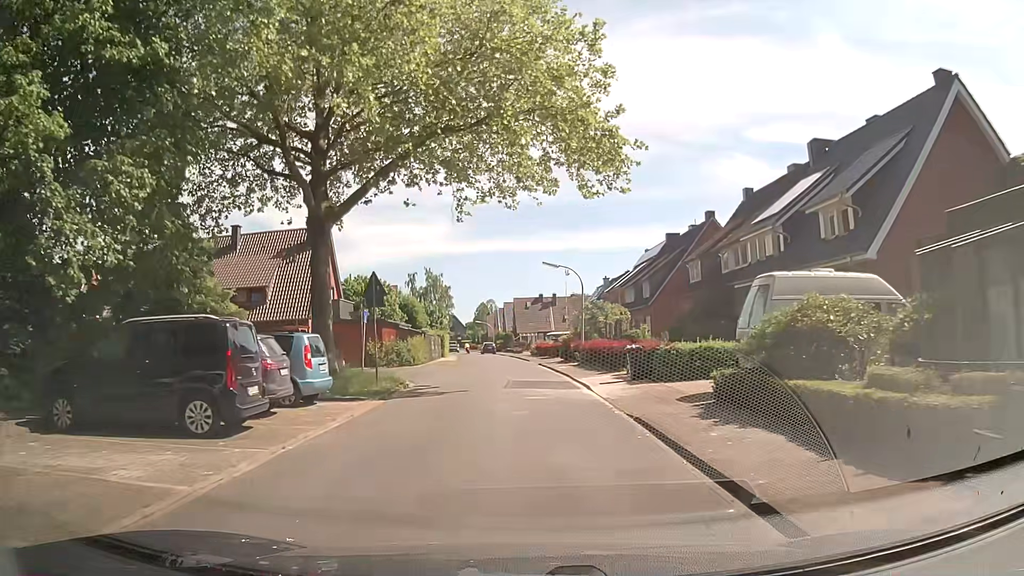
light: Day
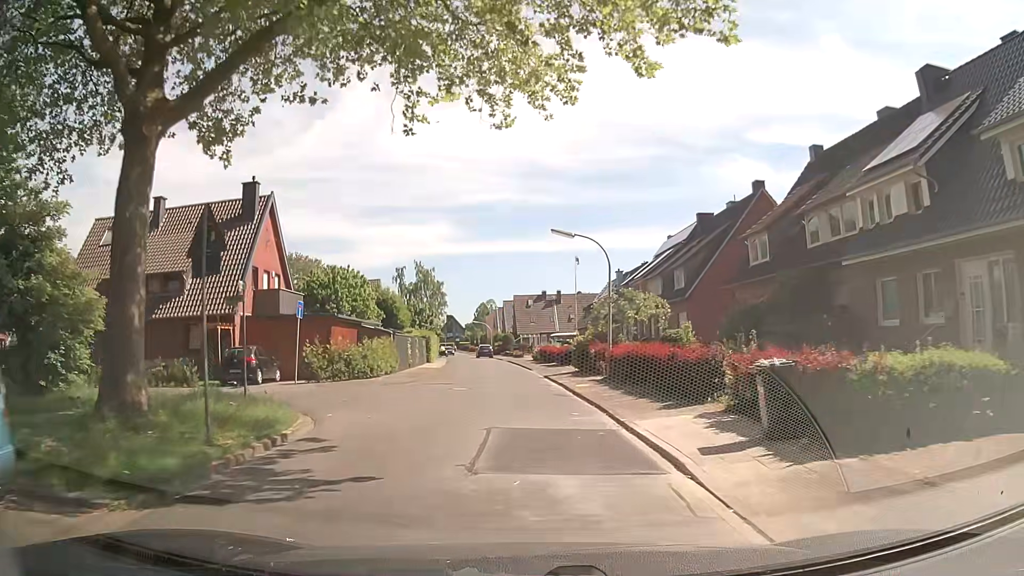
(-0.2, +10.8) m; 0°
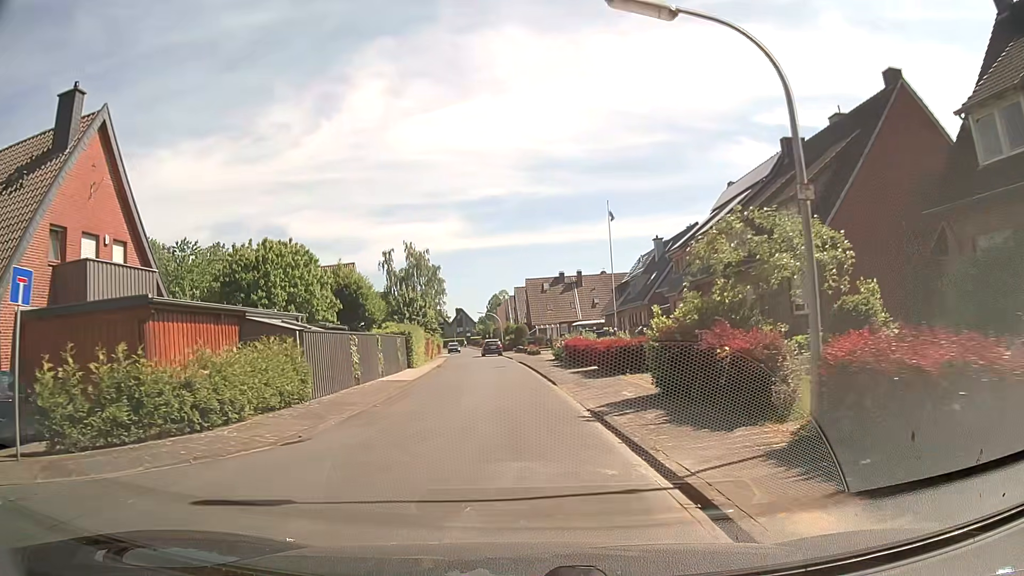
(-0.3, +16.0) m; -1°
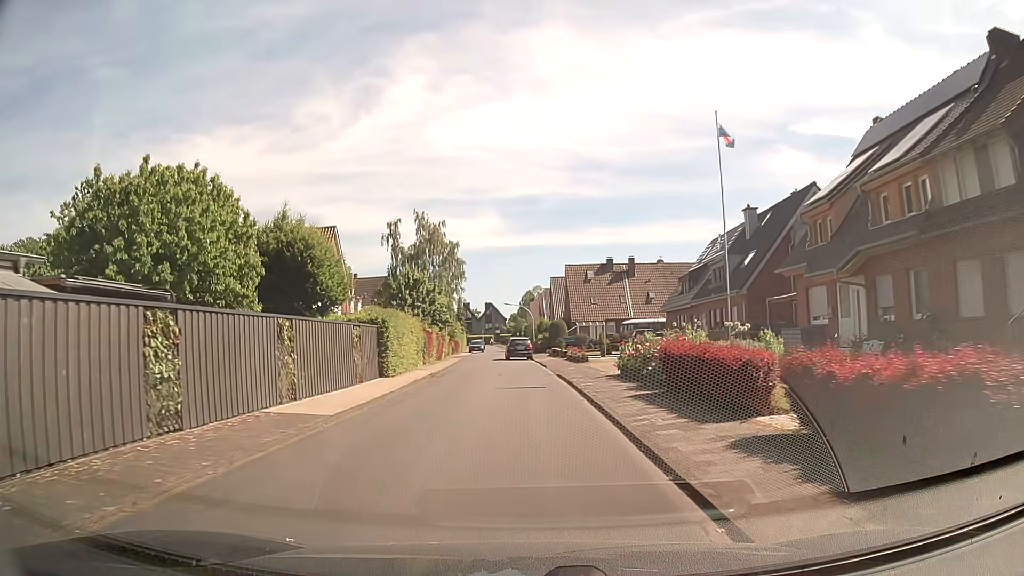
(-0.6, +15.9) m; -3°
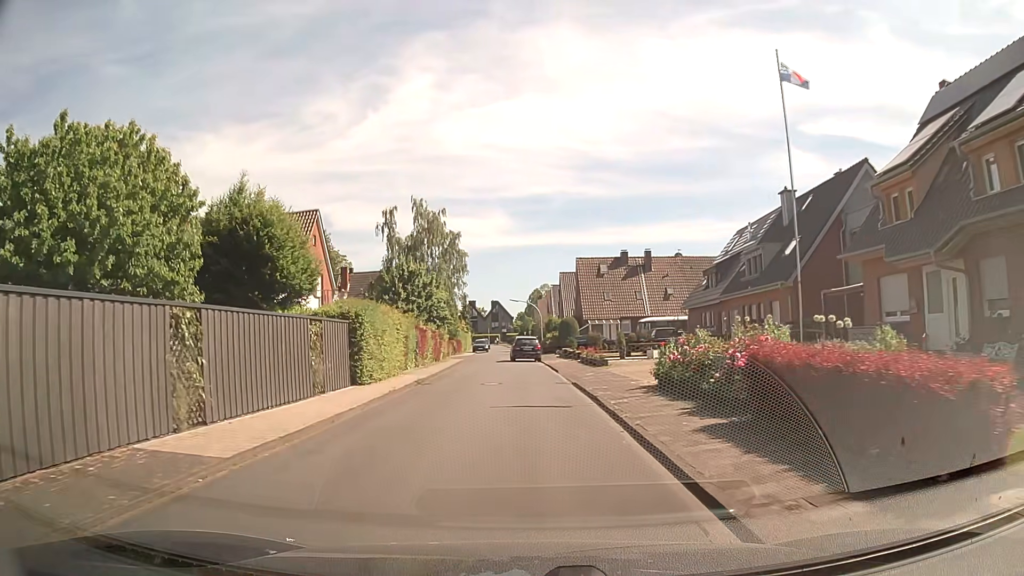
(0.0, +5.3) m; -1°
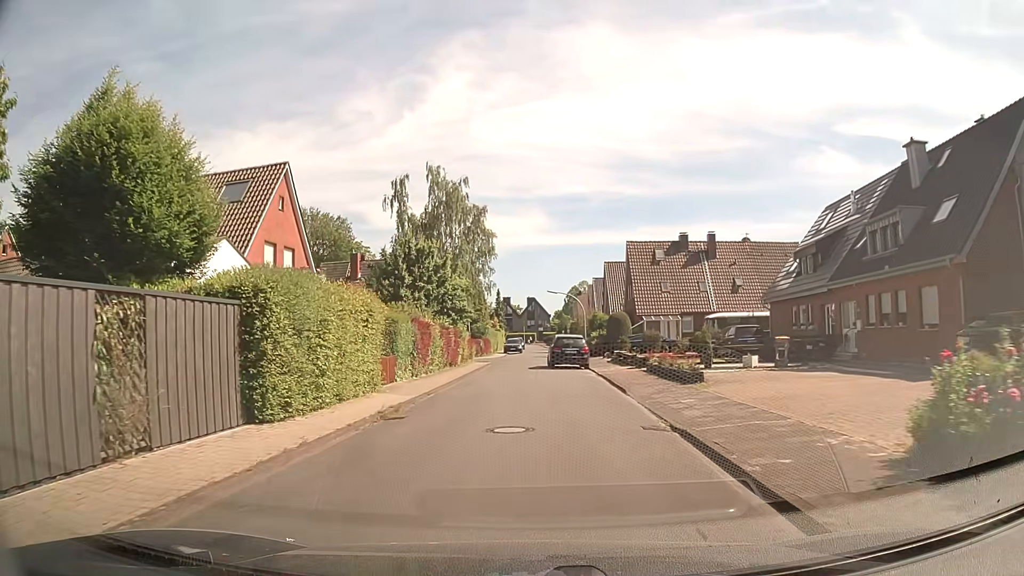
(-0.2, +10.5) m; -3°
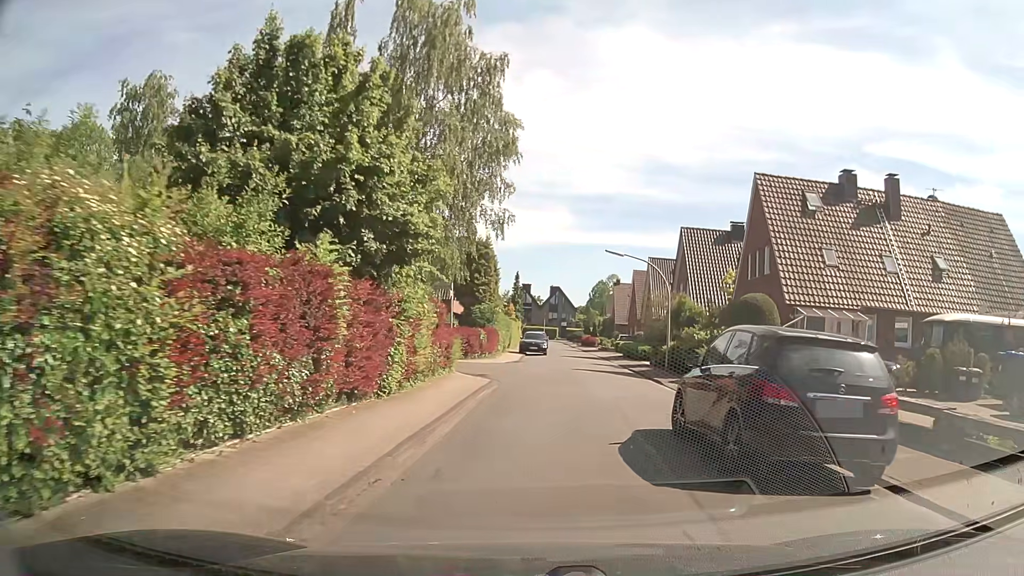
(-0.9, +24.1) m; -2°
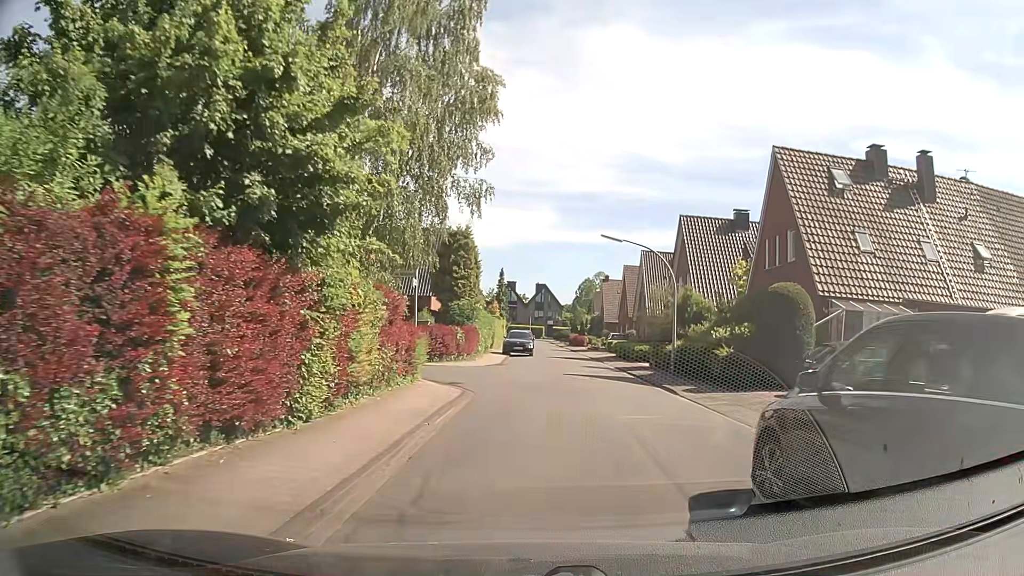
(+0.1, +4.1) m; +2°
